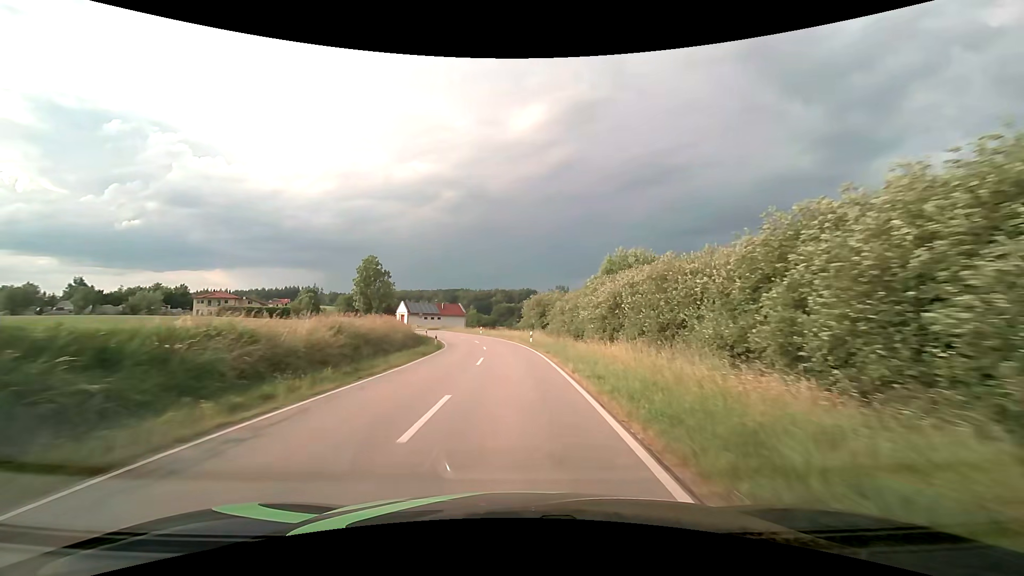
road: tertiary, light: Day
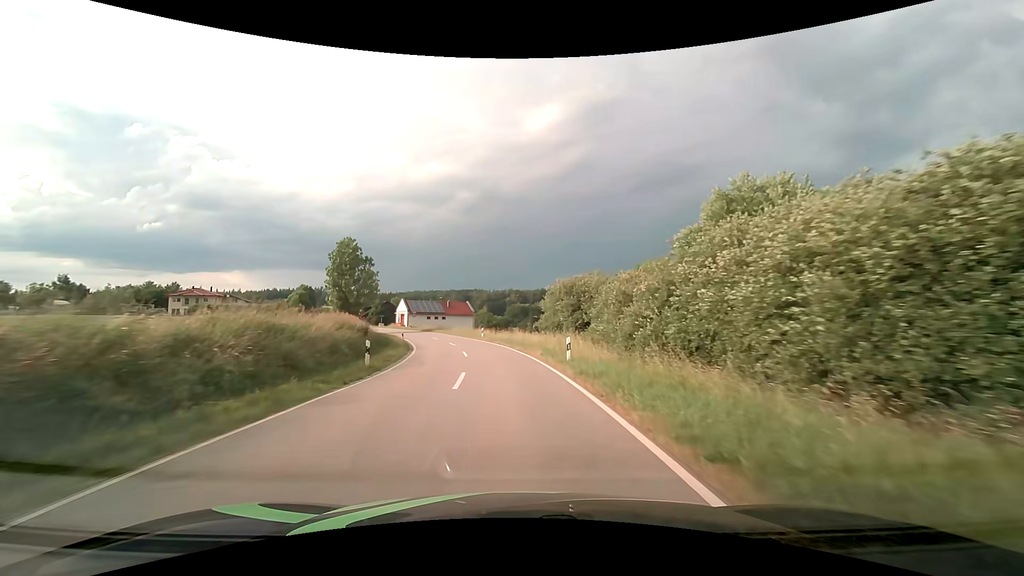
(-0.2, +19.3) m; -2°
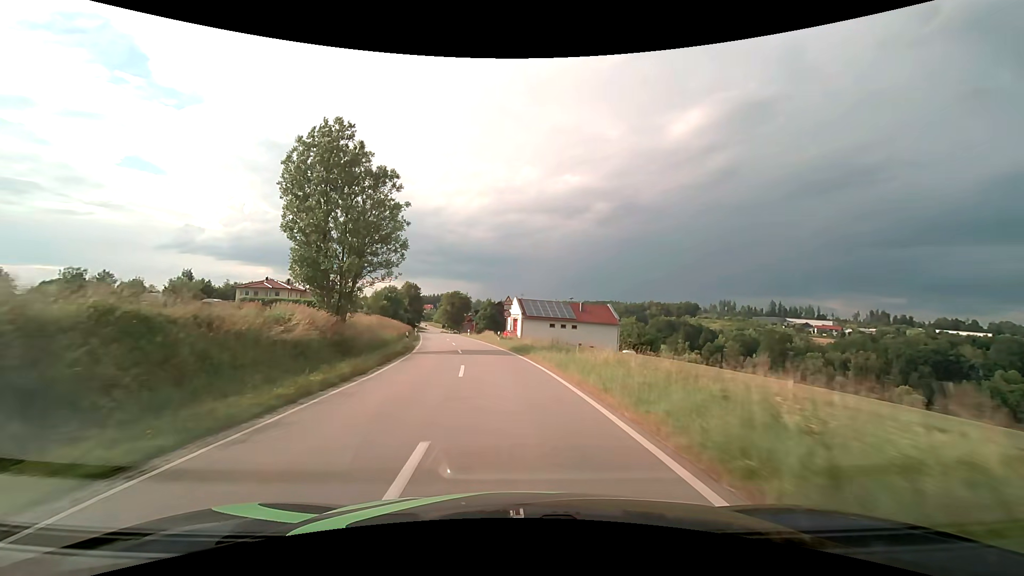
(-5.4, +45.0) m; -15°
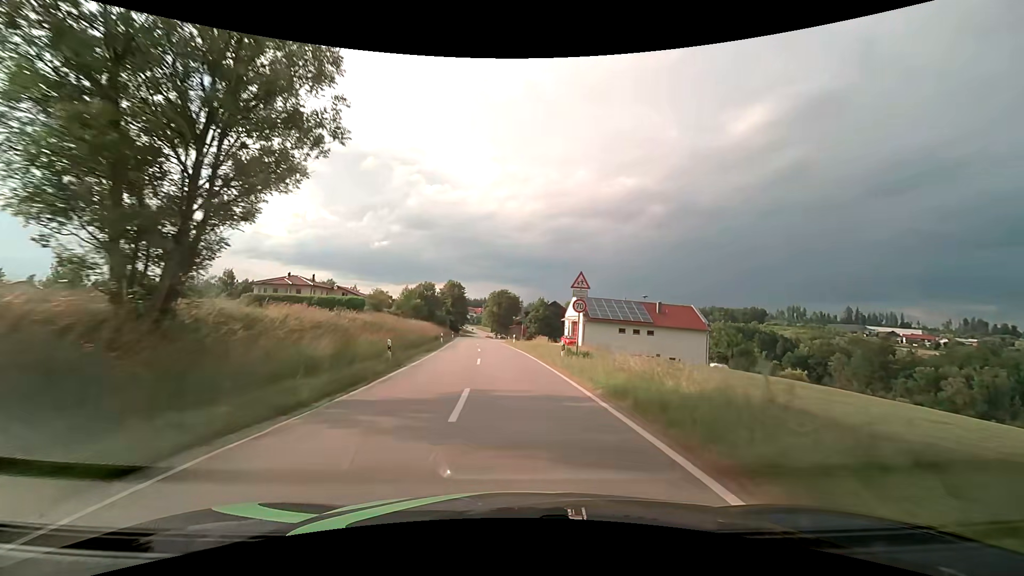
(-1.1, +18.9) m; -6°
(0, +10) (-1, +20) (-1, +30) (-2, +40) (-3, +50) (-4, +60) (-5, +70) (-6, +80) (-7, +90) (-8, +100) m
